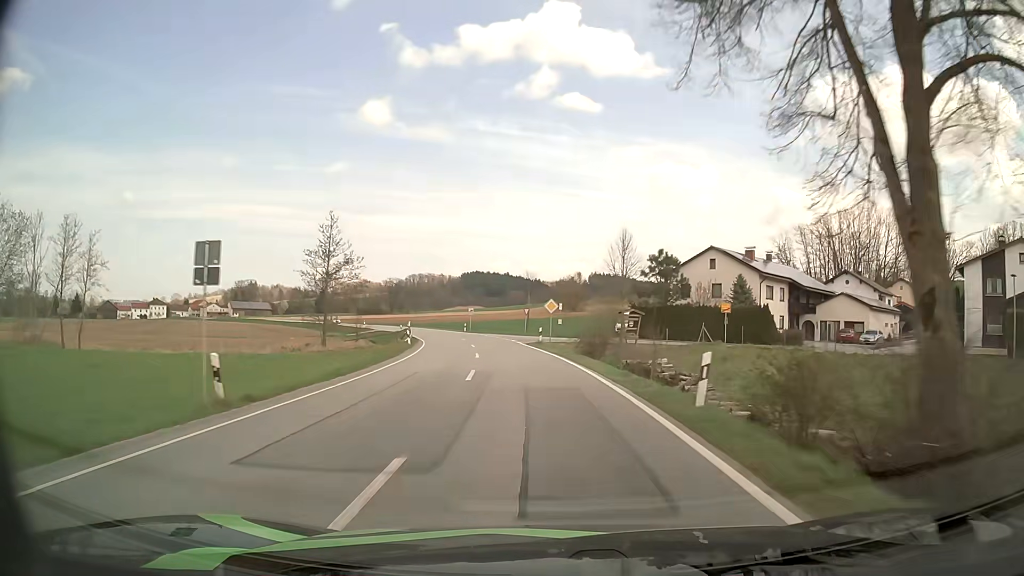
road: secondary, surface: asphalt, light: Day
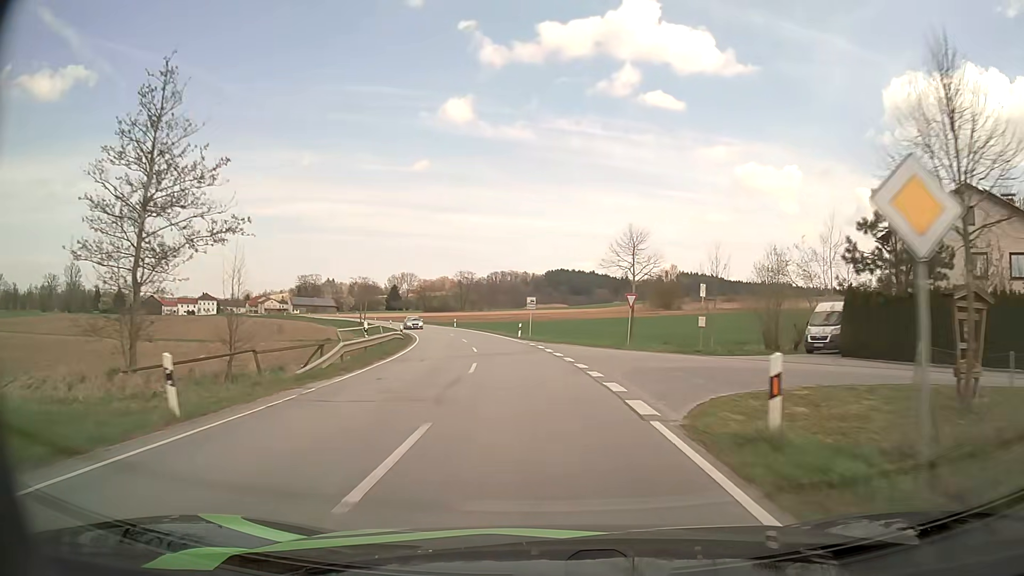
(-1.8, +31.9) m; -7°
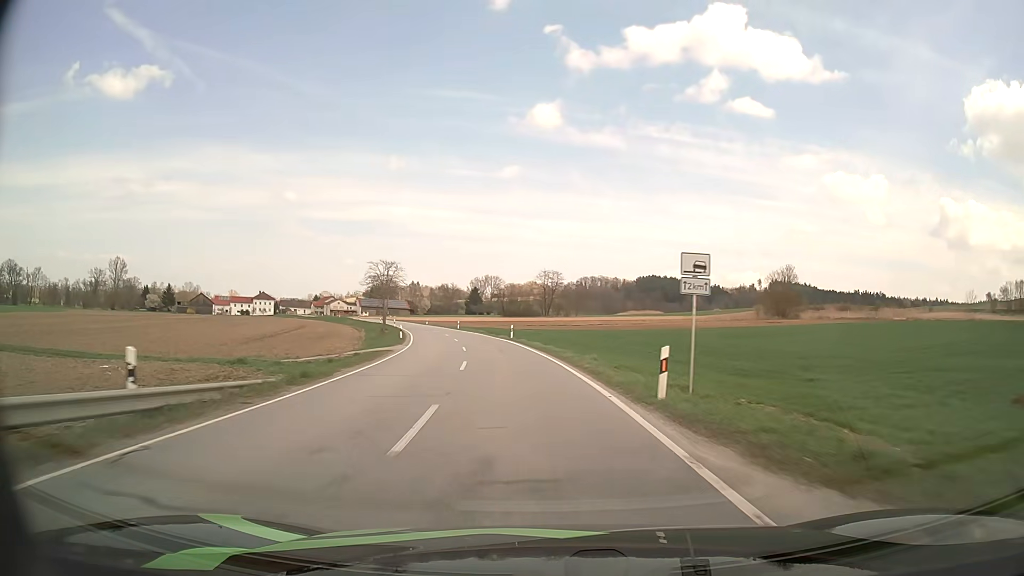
(-2.1, +32.4) m; -8°
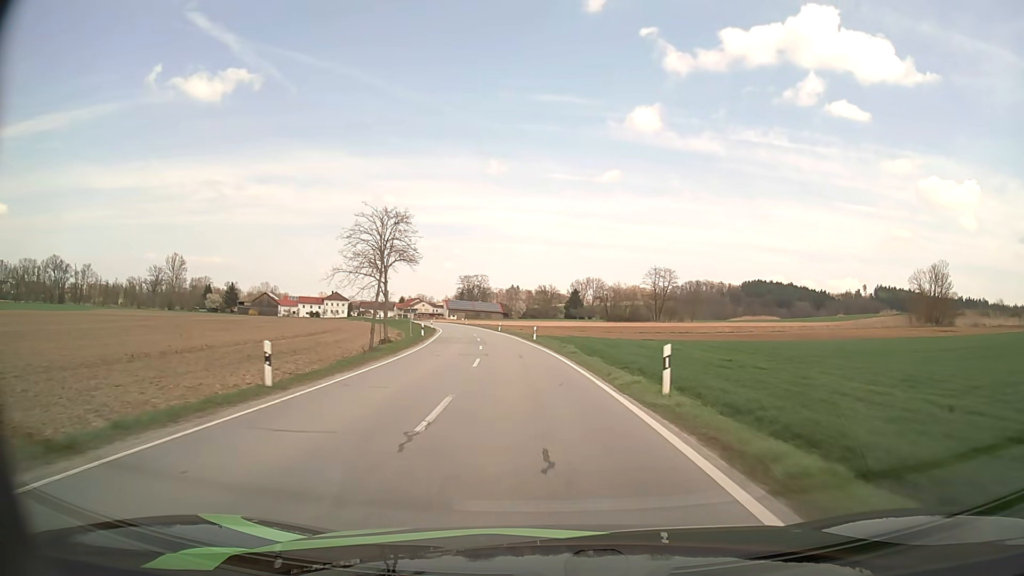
(-2.5, +33.4) m; -9°
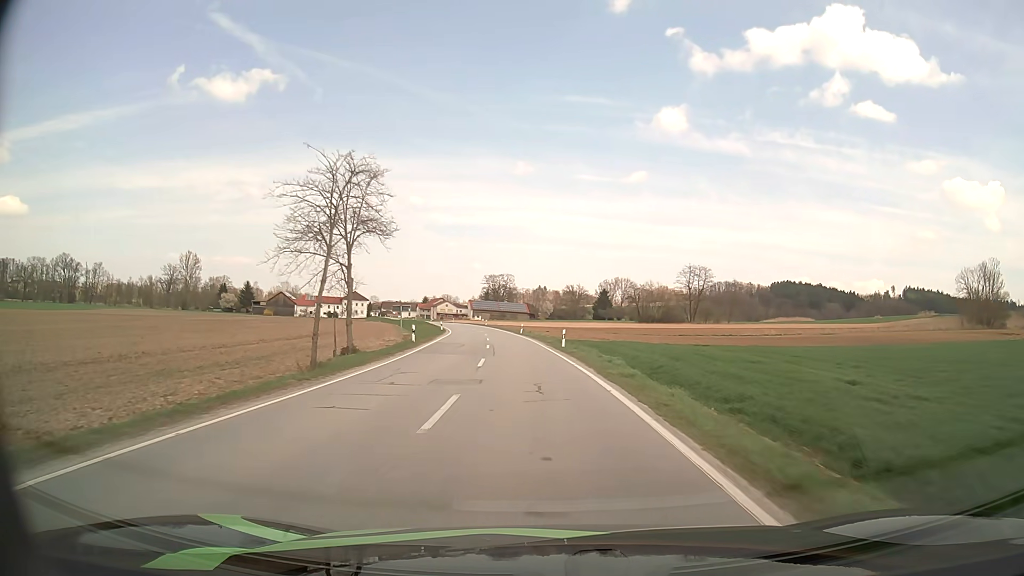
(-0.2, +11.4) m; -2°
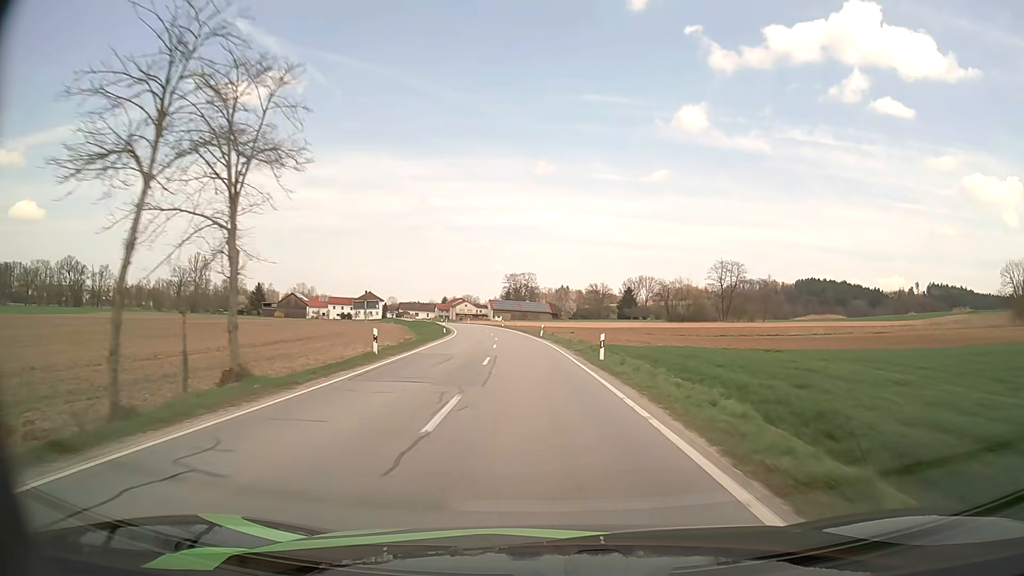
(-0.2, +11.4) m; -2°
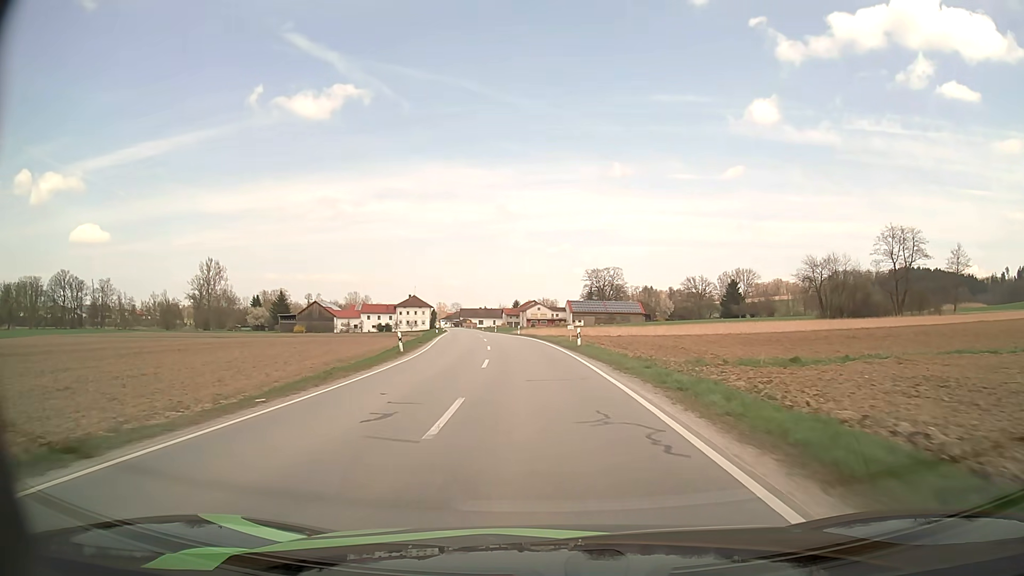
(-3.4, +57.0) m; -7°
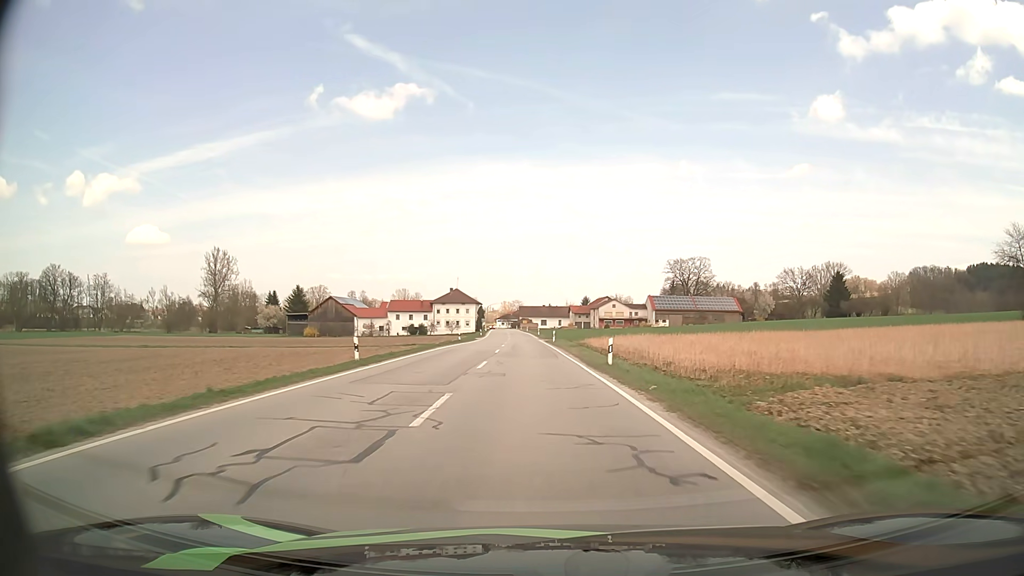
(-2.4, +45.2) m; -5°
(0, +10) (0, +20) (-1, +30) (-1, +40) (-1, +50) (-2, +60) (-3, +70) (-3, +80) (-4, +90) (-5, +100) m
